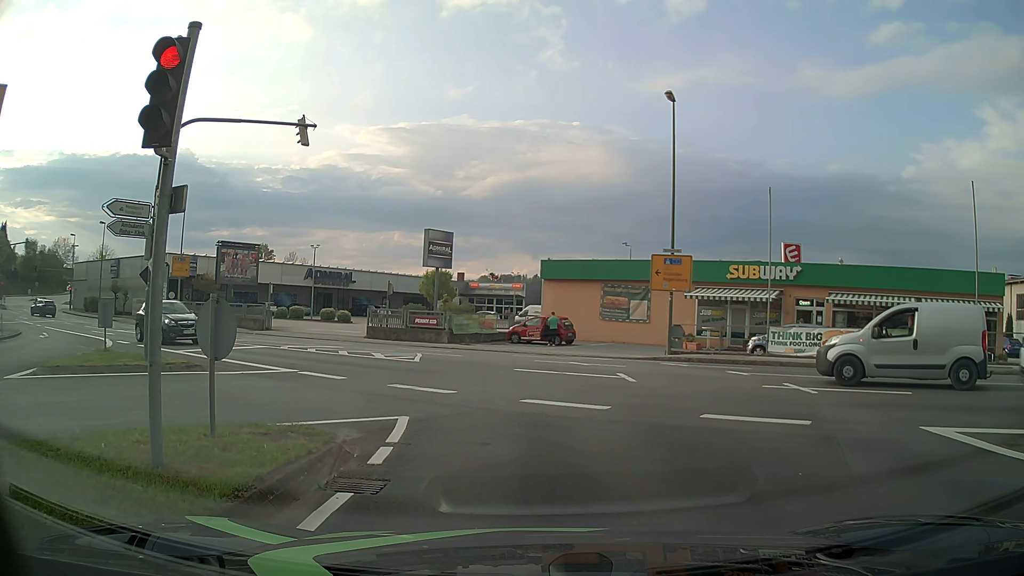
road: tertiary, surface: asphalt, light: Day
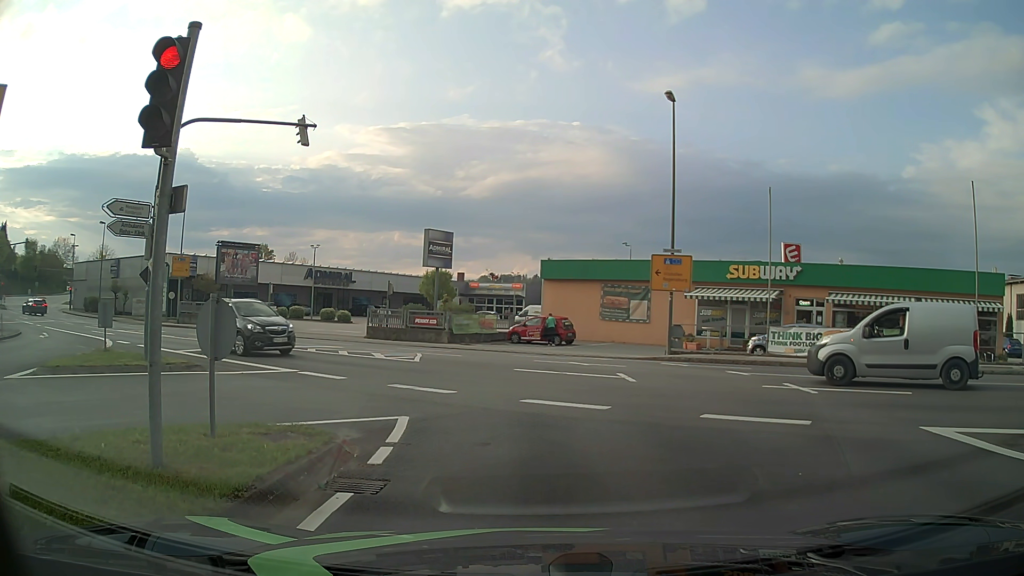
(0.0, 0.0) m; 0°
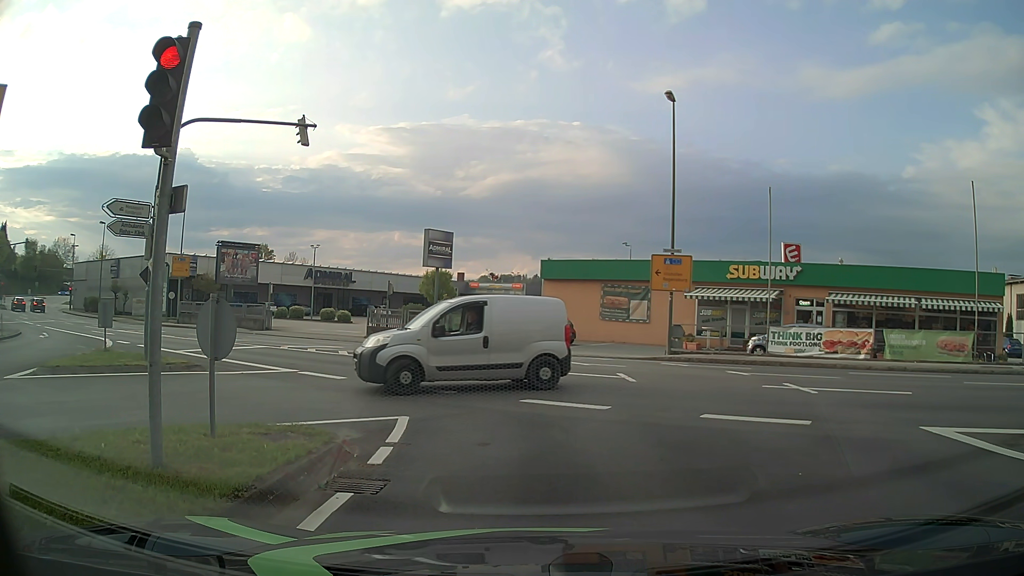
(0.0, 0.0) m; 0°
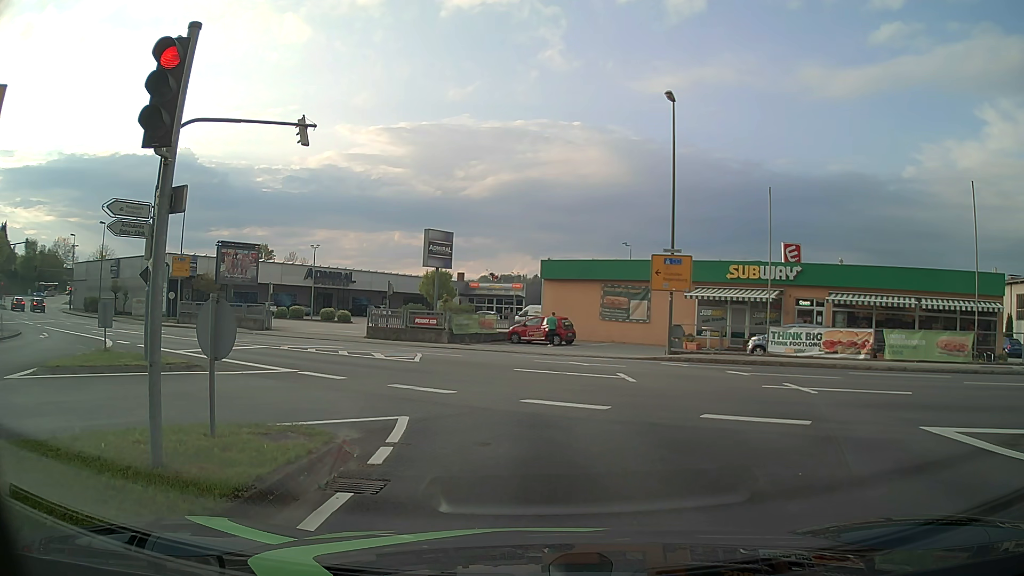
(0.0, 0.0) m; 0°
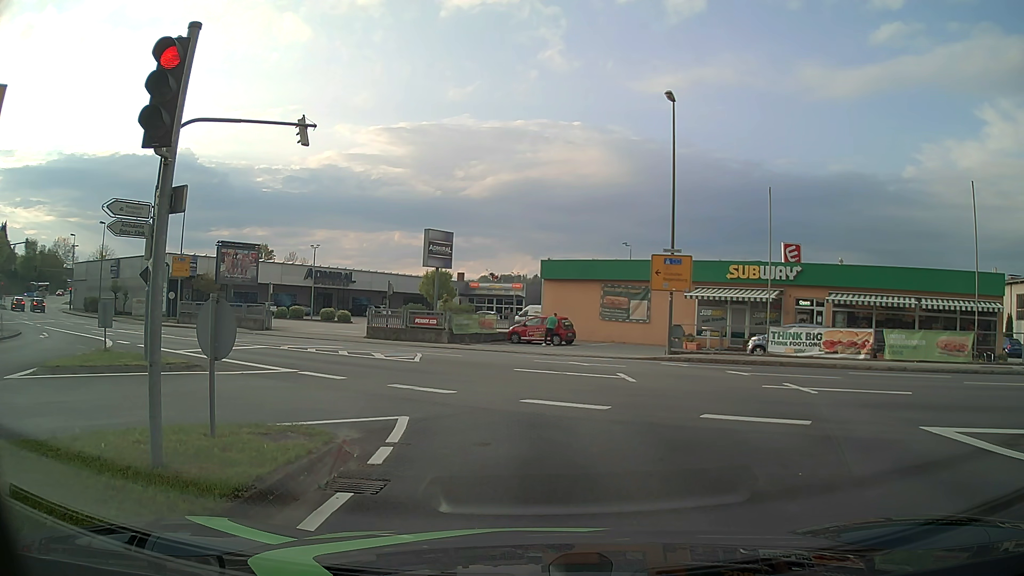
(0.0, 0.0) m; 0°
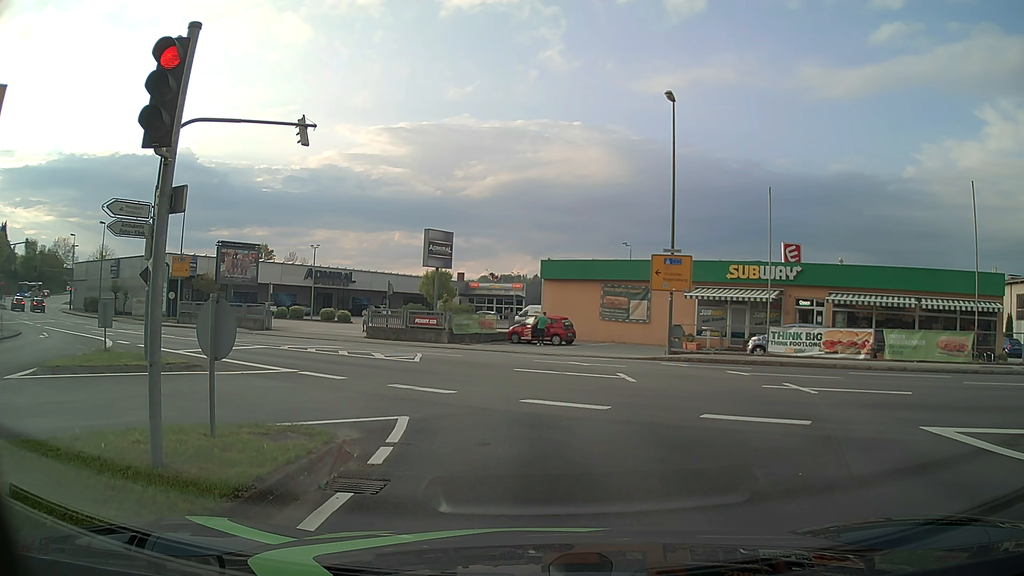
(0.0, 0.0) m; 0°
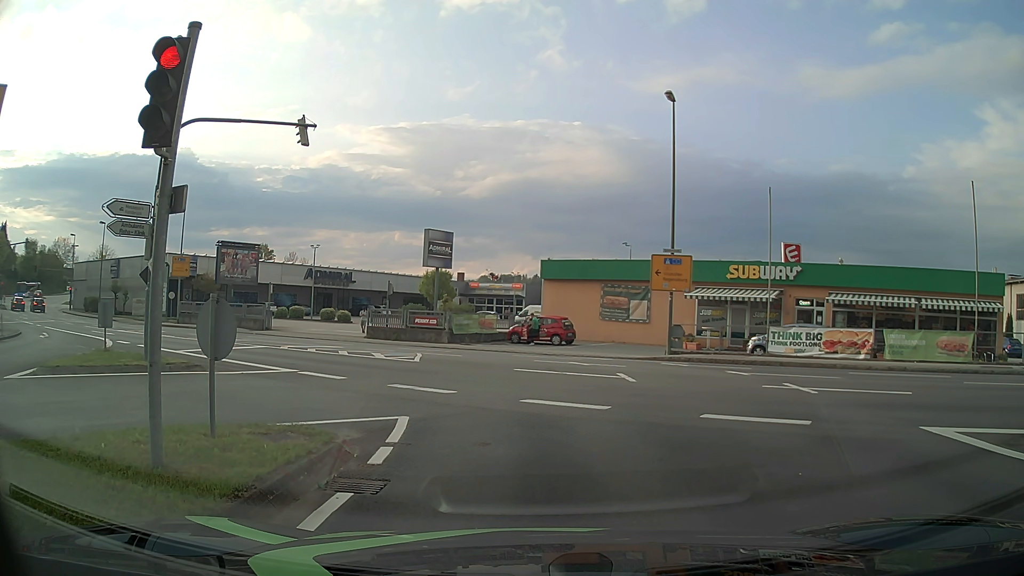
(0.0, 0.0) m; 0°
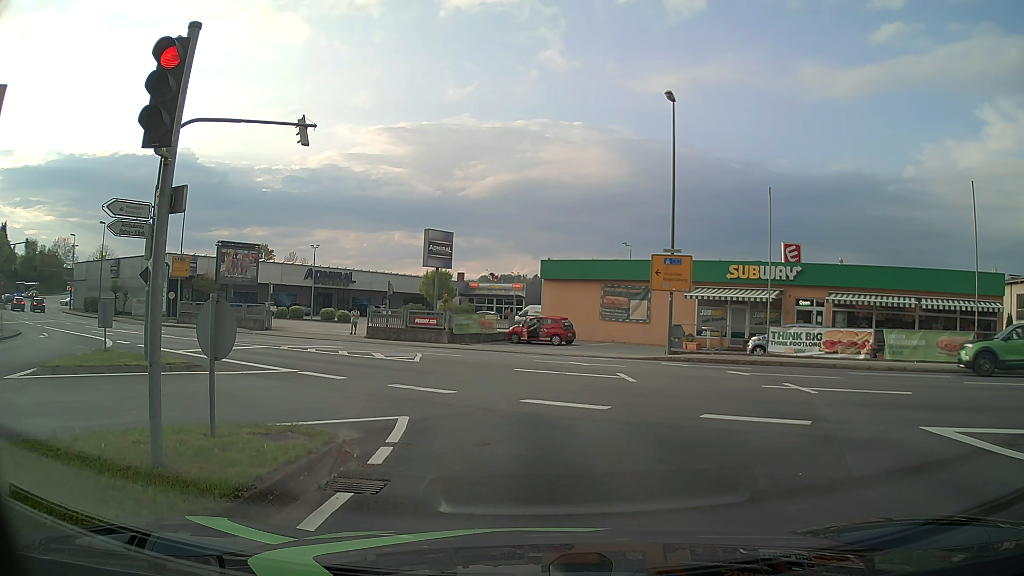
(0.0, 0.0) m; 0°
(0, +10) (-1, +20) (-6, +29) (-14, +35) (-22, +40) (-30, +46) (-39, +51) (-47, +56) (-55, +62) (-63, +68) m
